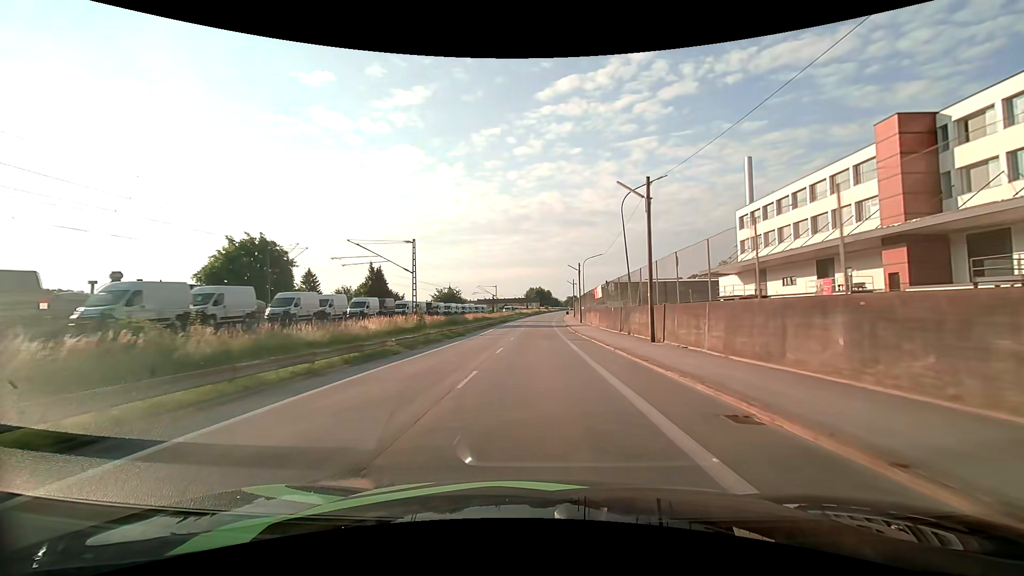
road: unclassified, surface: asphalt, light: Day
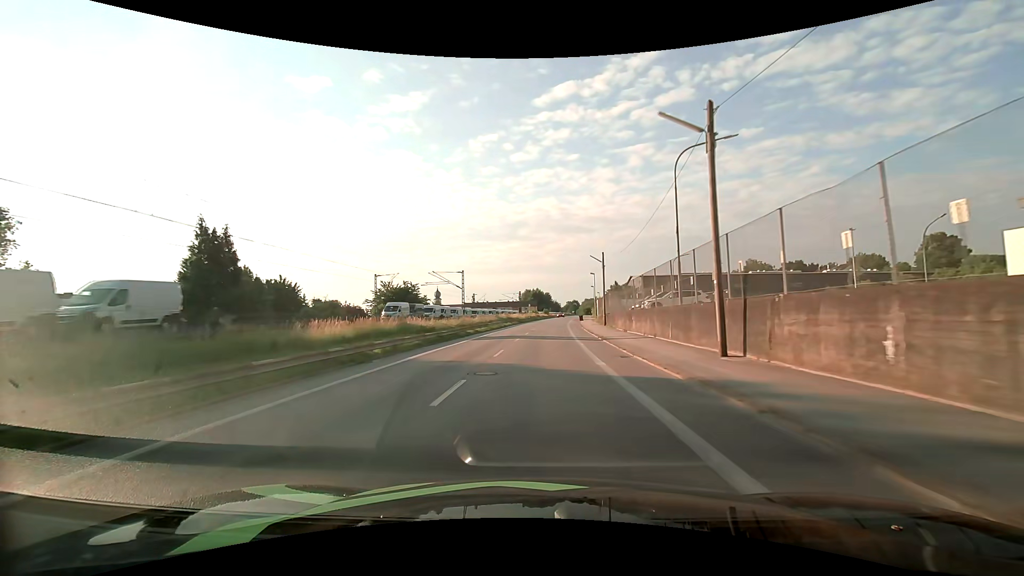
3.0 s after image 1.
(0.0, +47.6) m; 0°
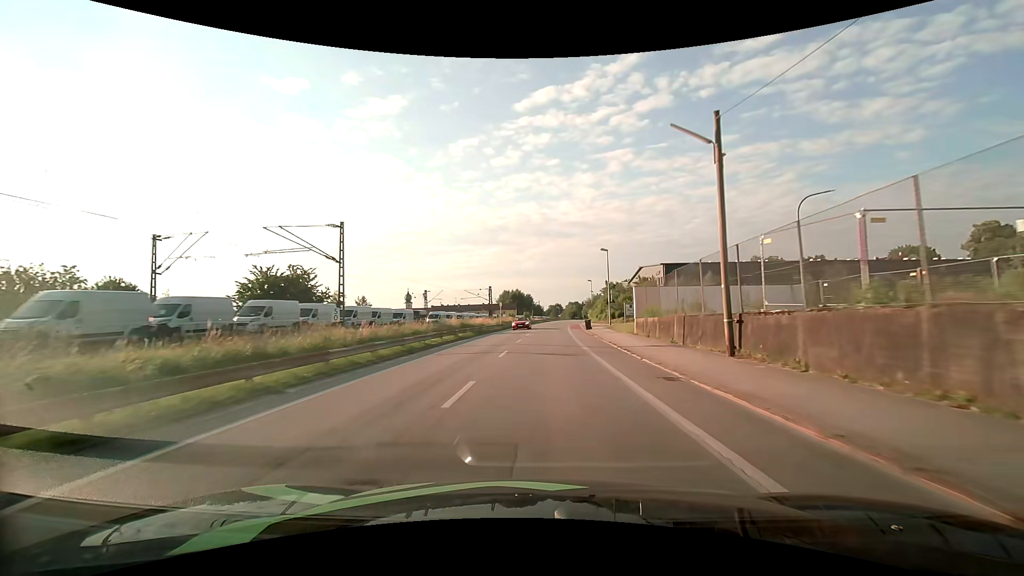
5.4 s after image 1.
(+0.6, +36.2) m; +2°
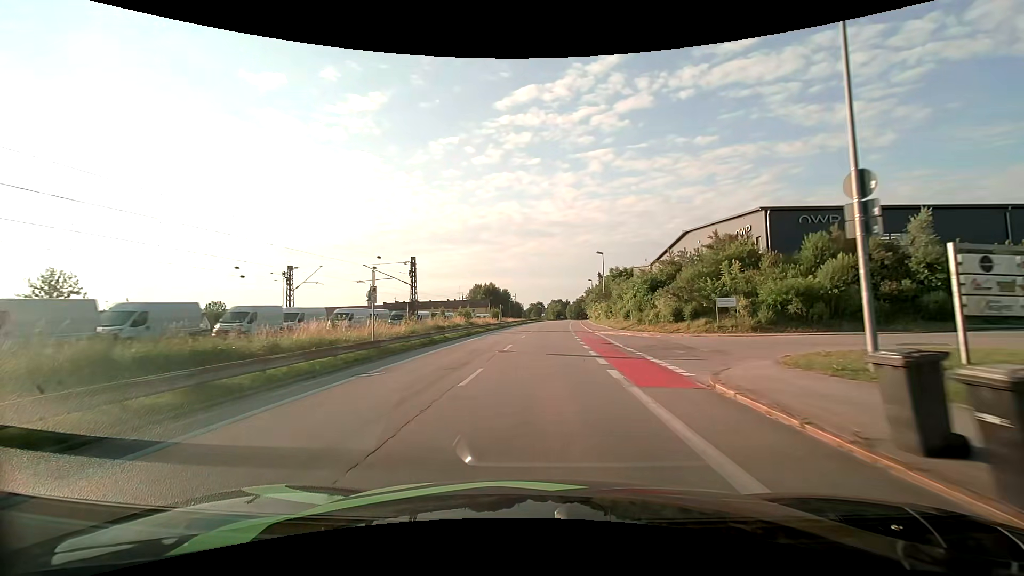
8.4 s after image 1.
(+1.1, +43.2) m; +2°
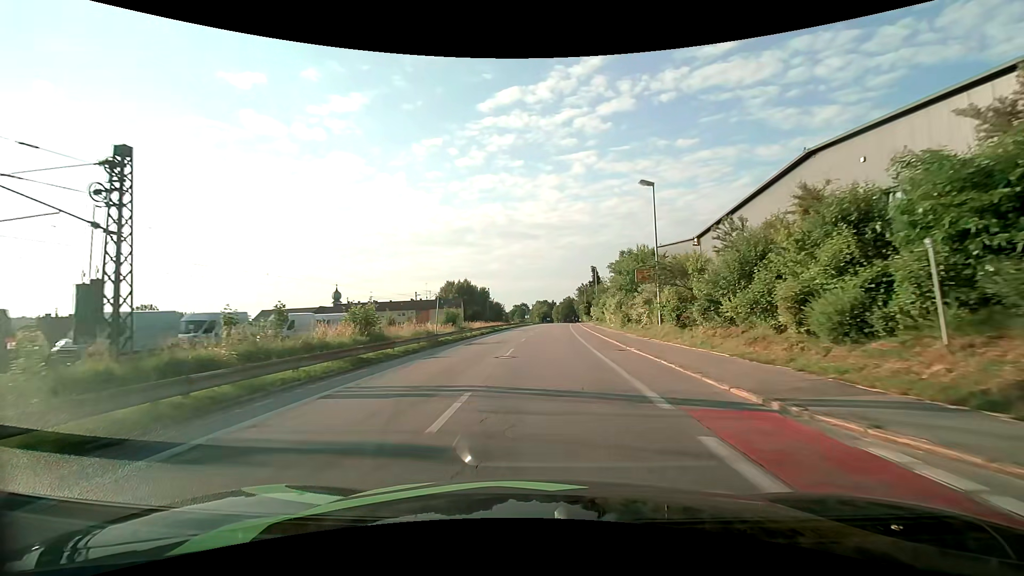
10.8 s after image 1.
(+0.4, +30.5) m; +2°
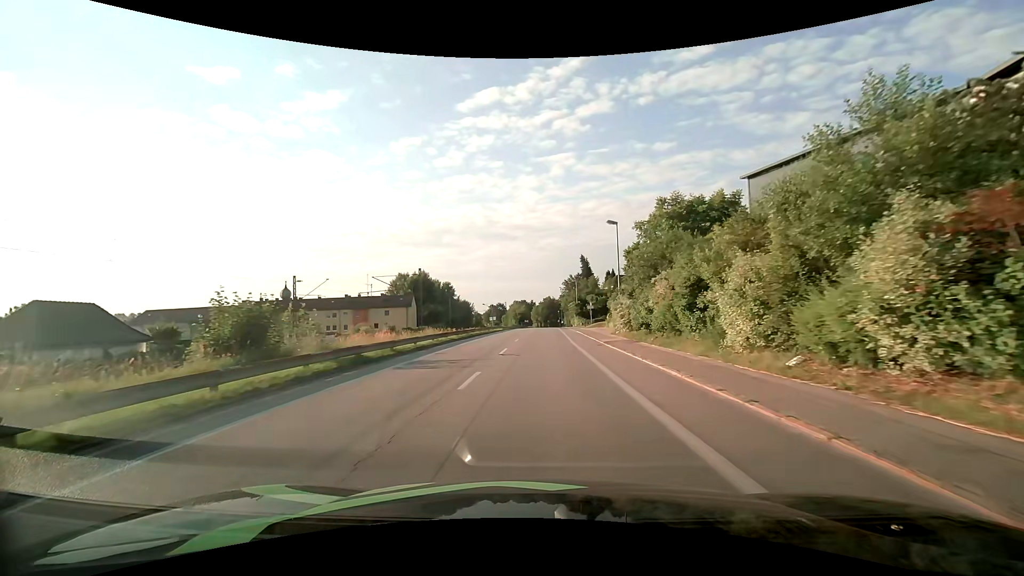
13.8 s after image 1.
(+0.9, +34.6) m; +2°
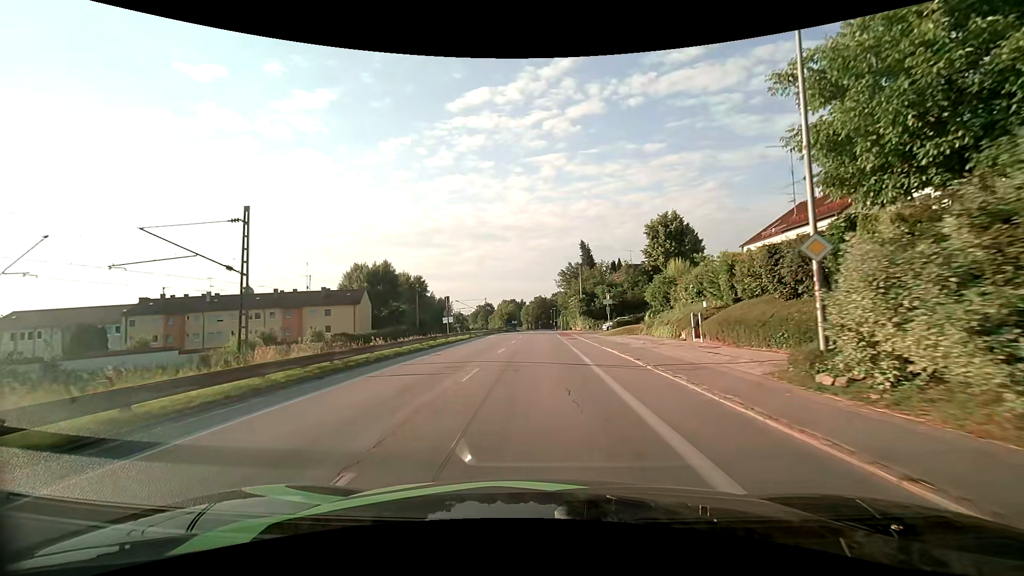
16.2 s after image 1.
(+0.4, +26.1) m; +1°
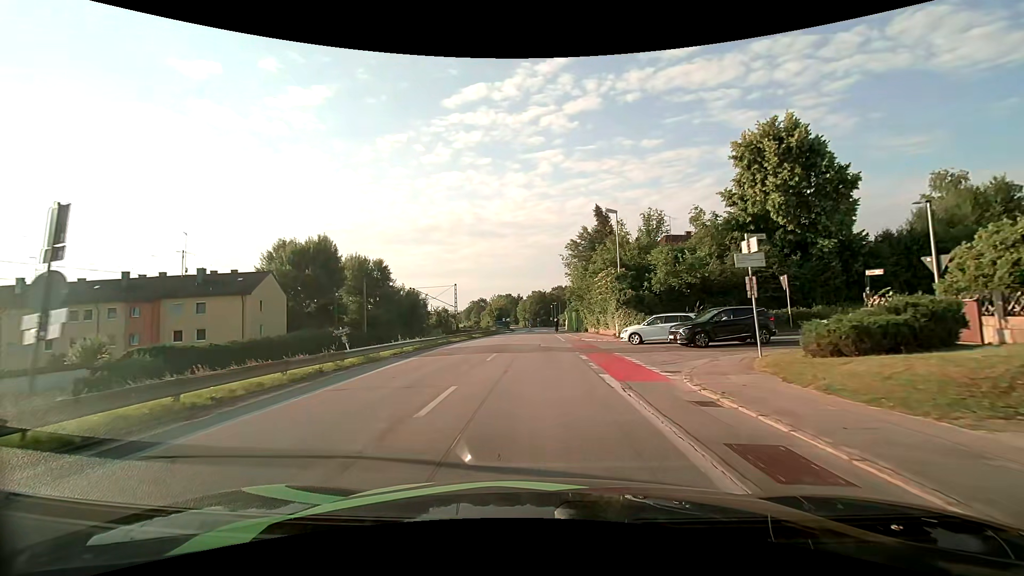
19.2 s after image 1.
(0.0, +30.9) m; 0°
(0, +10) (0, +20) (0, +30) (0, +40) (0, +50) (0, +60) (0, +70) (0, +80) (0, +90) (0, +100) m
